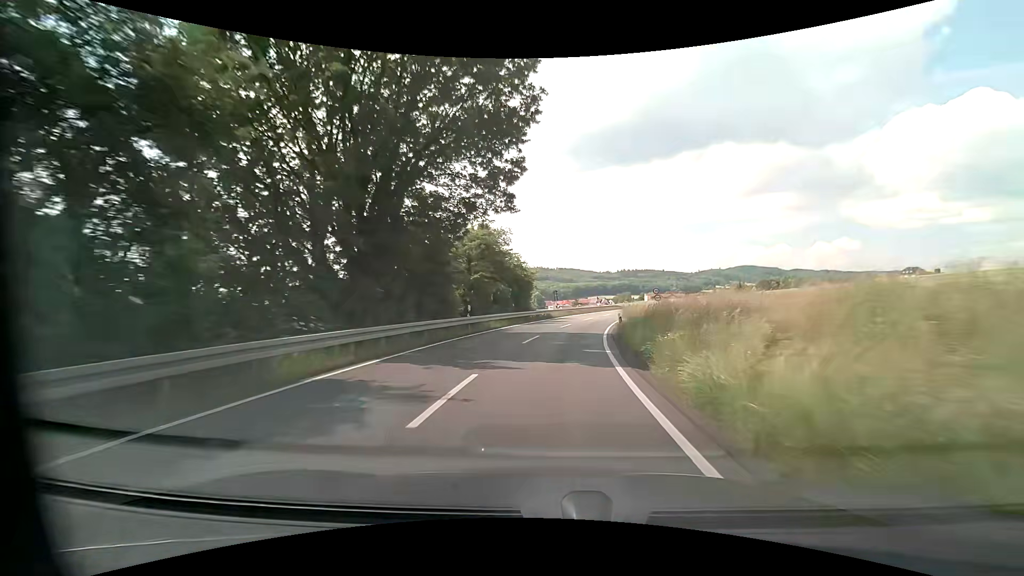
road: secondary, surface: asphalt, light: Day
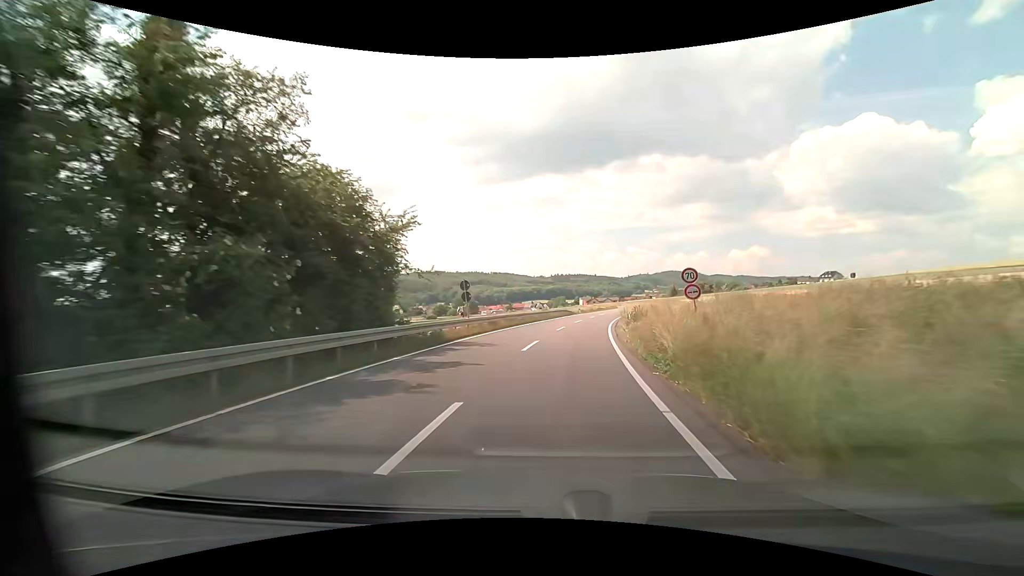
(+1.7, +26.7) m; +7°
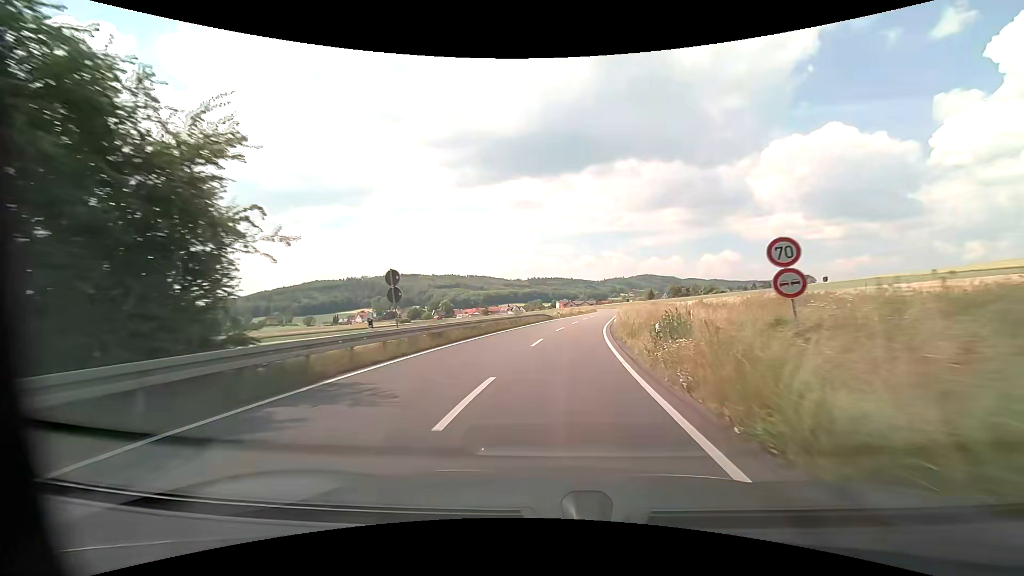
(+0.2, +9.3) m; +3°
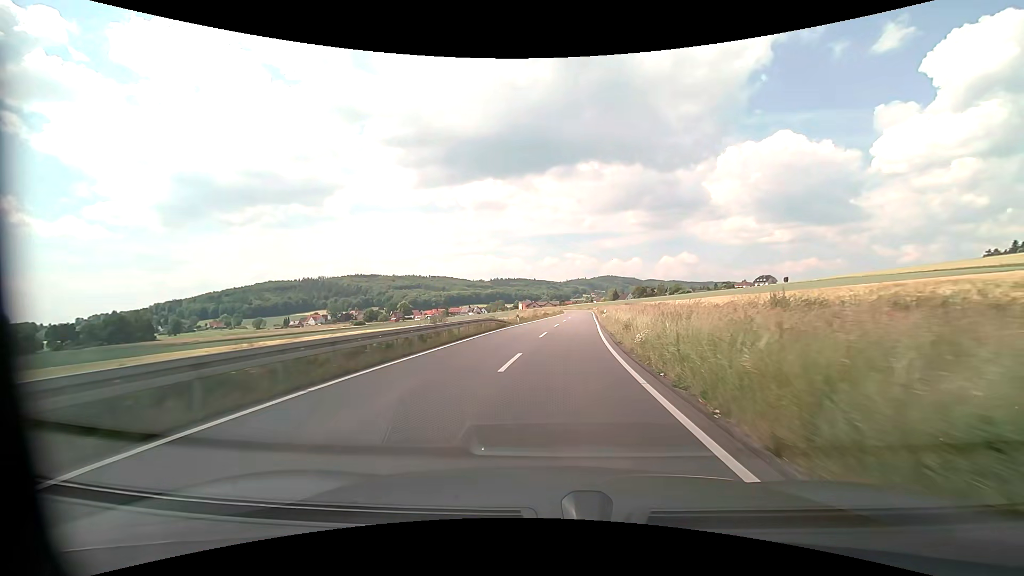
(+0.8, +19.1) m; +4°
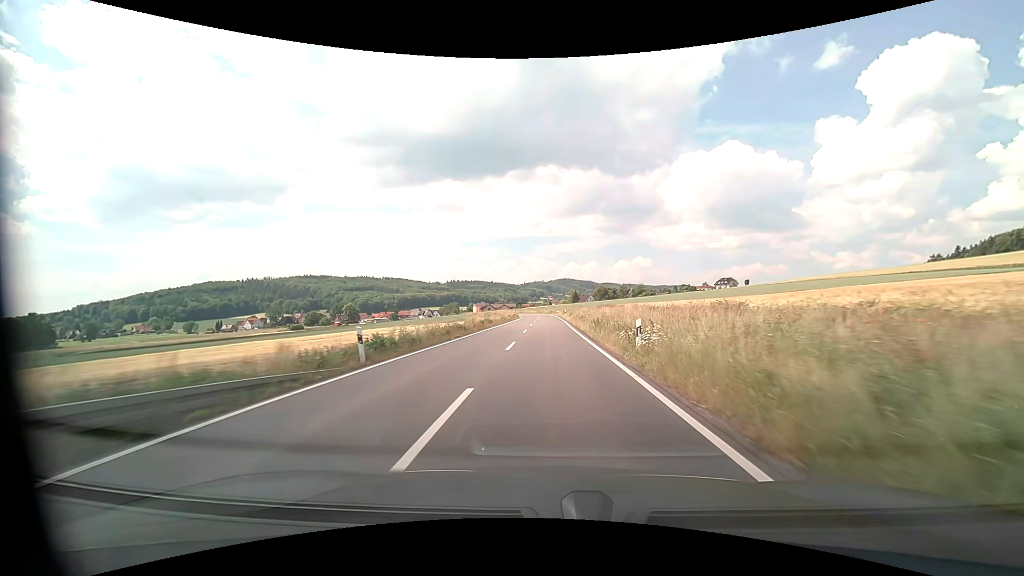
(+1.5, +30.2) m; +5°
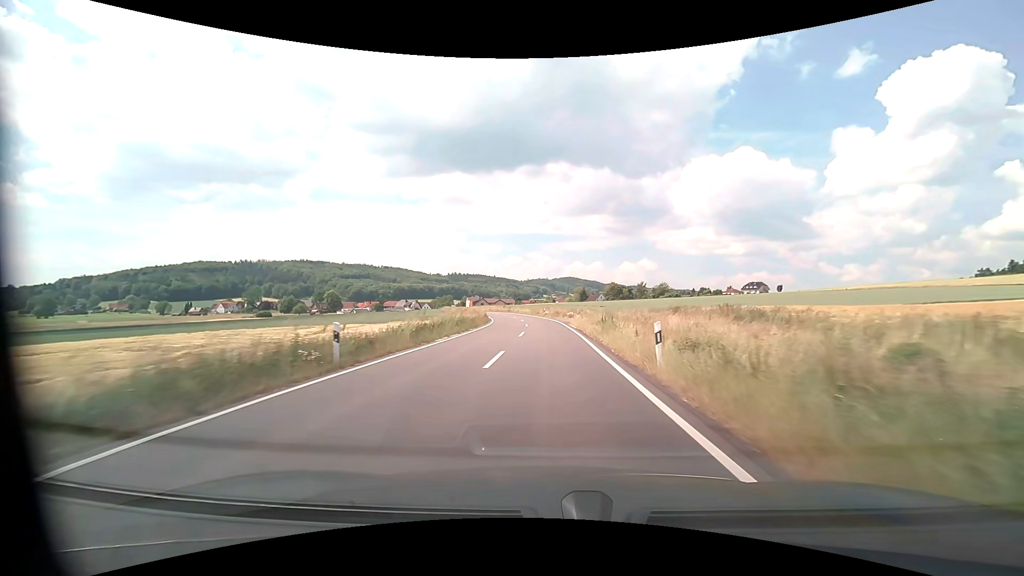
(+0.3, +53.5) m; 0°
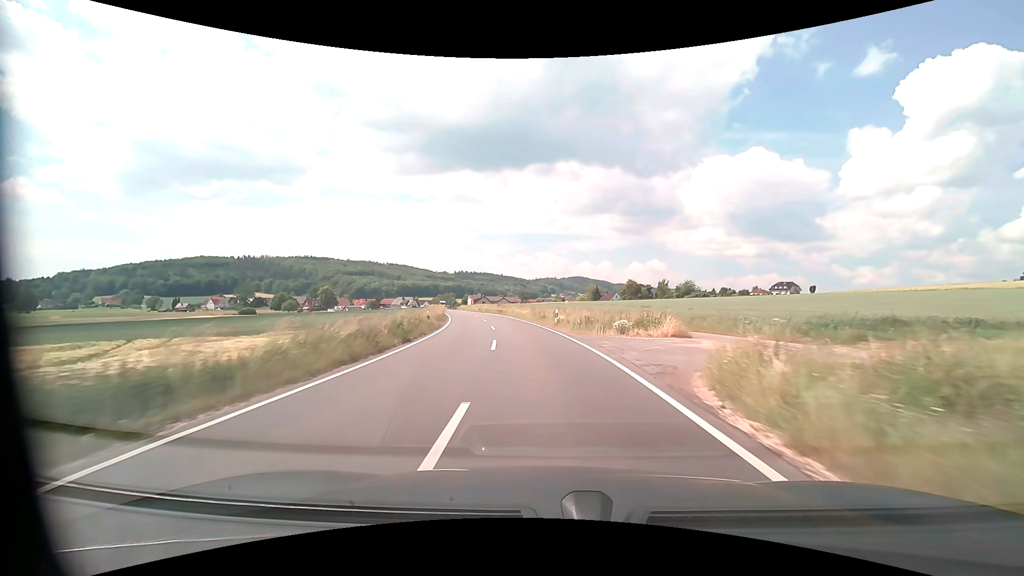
(-0.2, +31.9) m; -1°
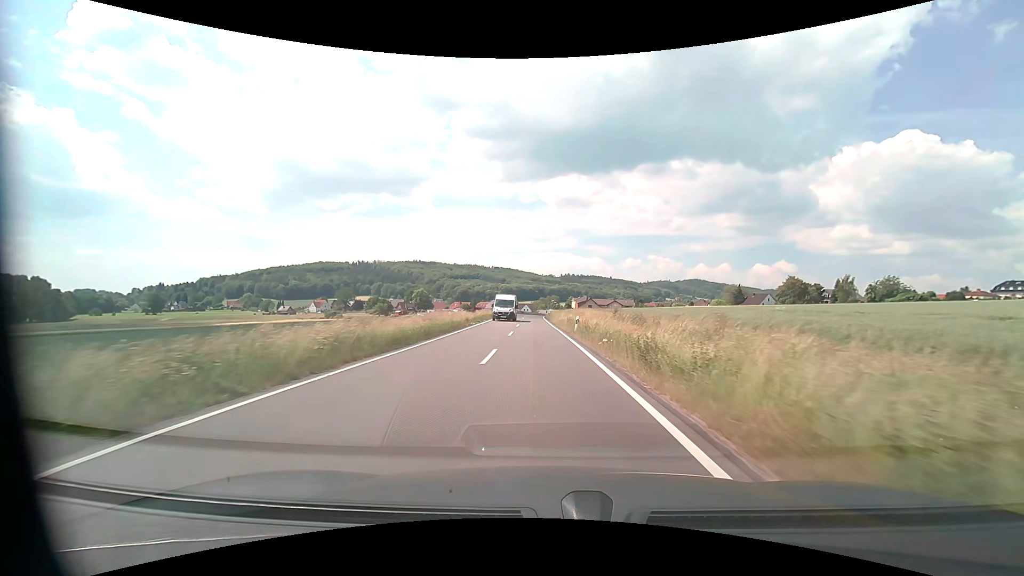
(-4.9, +50.5) m; -12°
